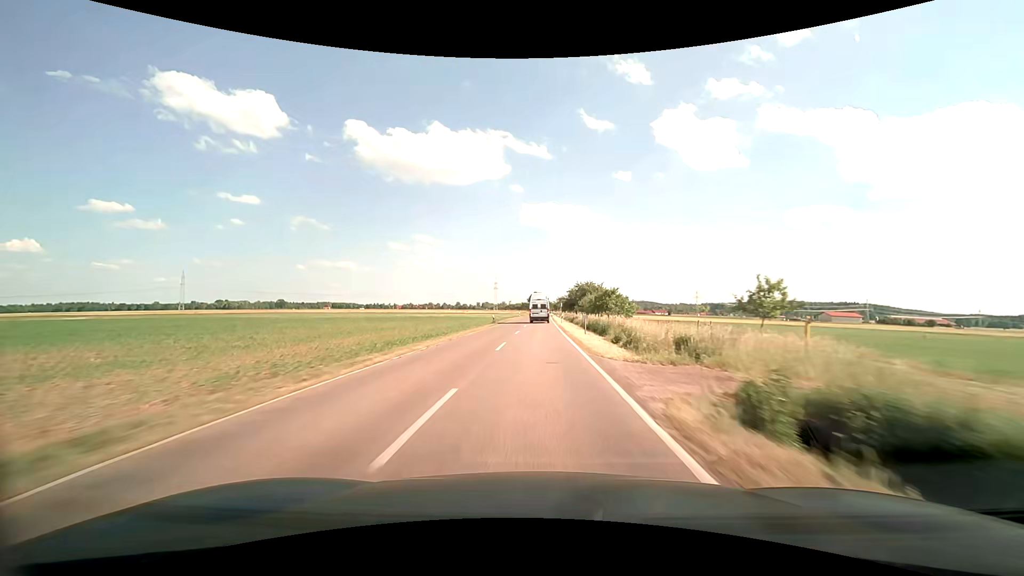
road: tertiary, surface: asphalt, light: Day
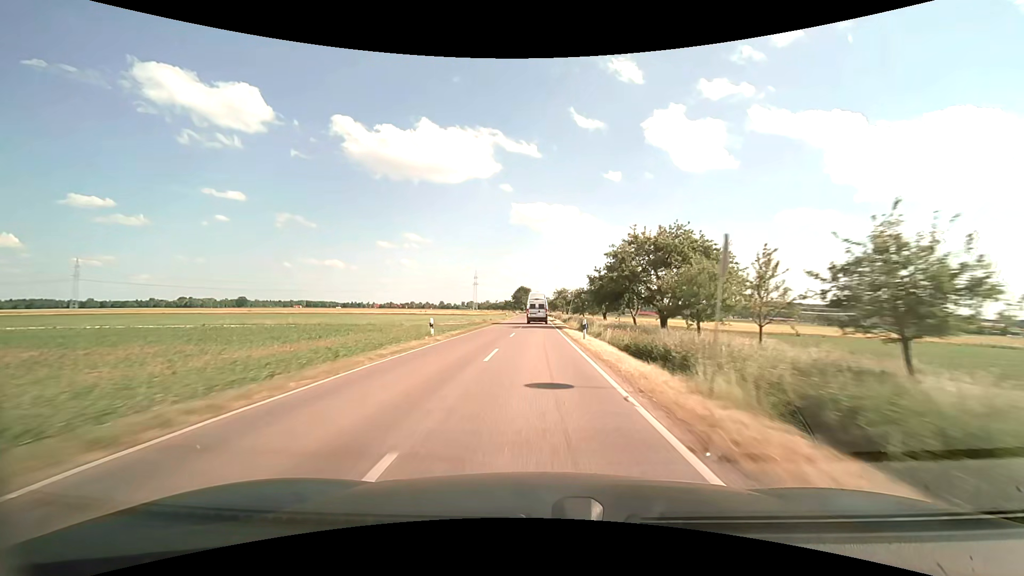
(+0.6, +77.7) m; +1°
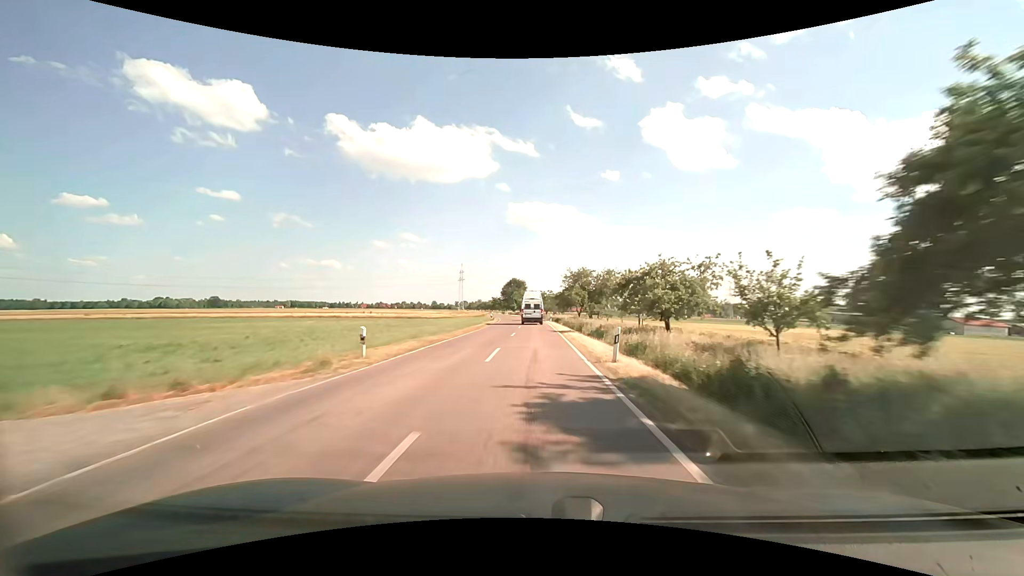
(+0.2, +61.1) m; 0°
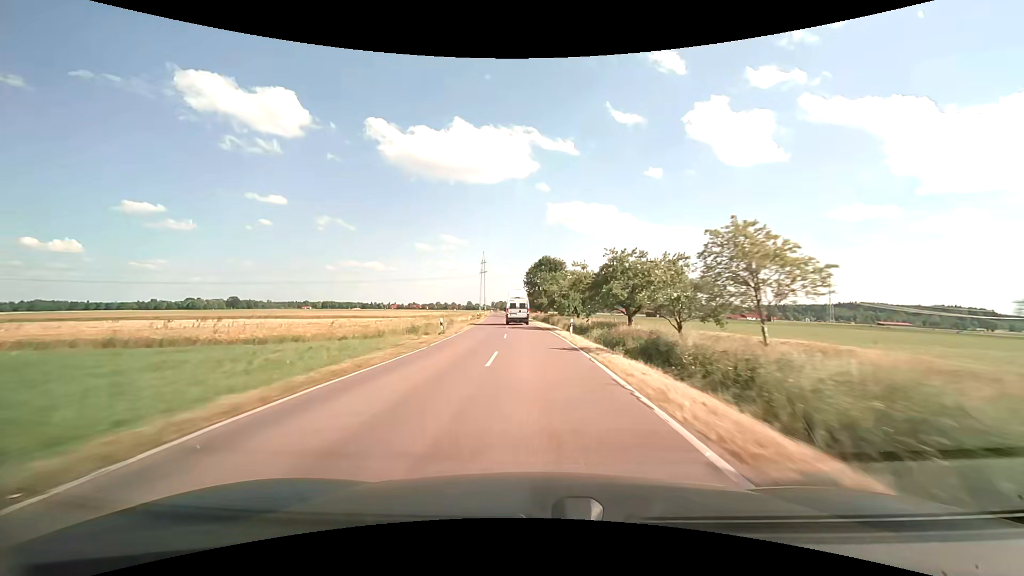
(-1.4, +75.8) m; -4°
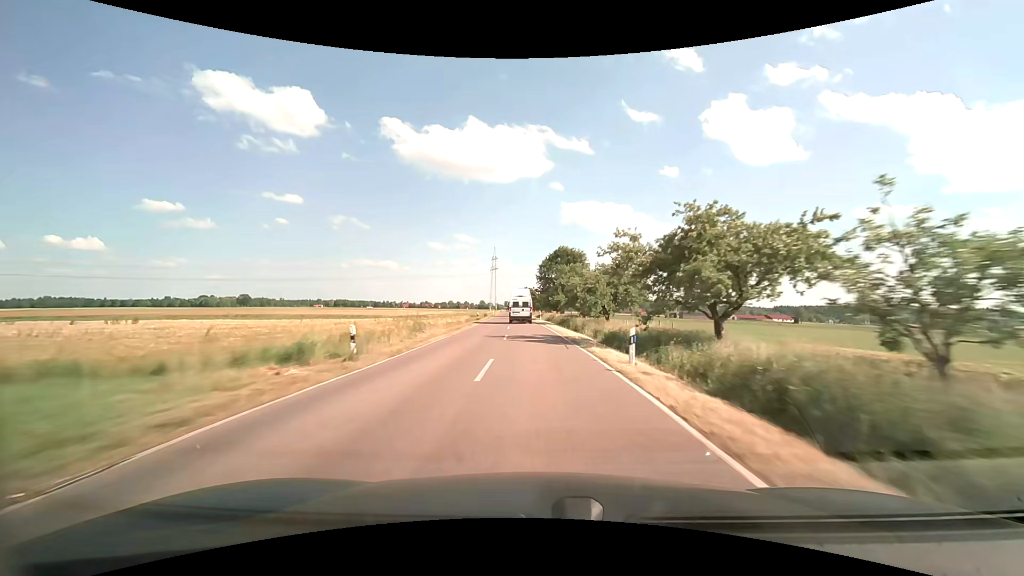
(-0.2, +15.3) m; -1°
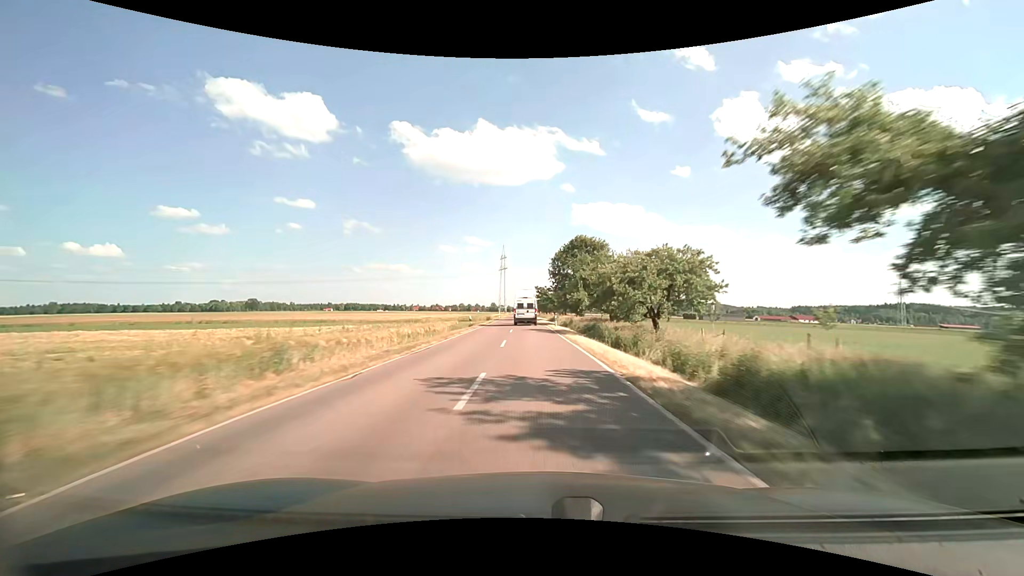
(-0.2, +15.2) m; -1°
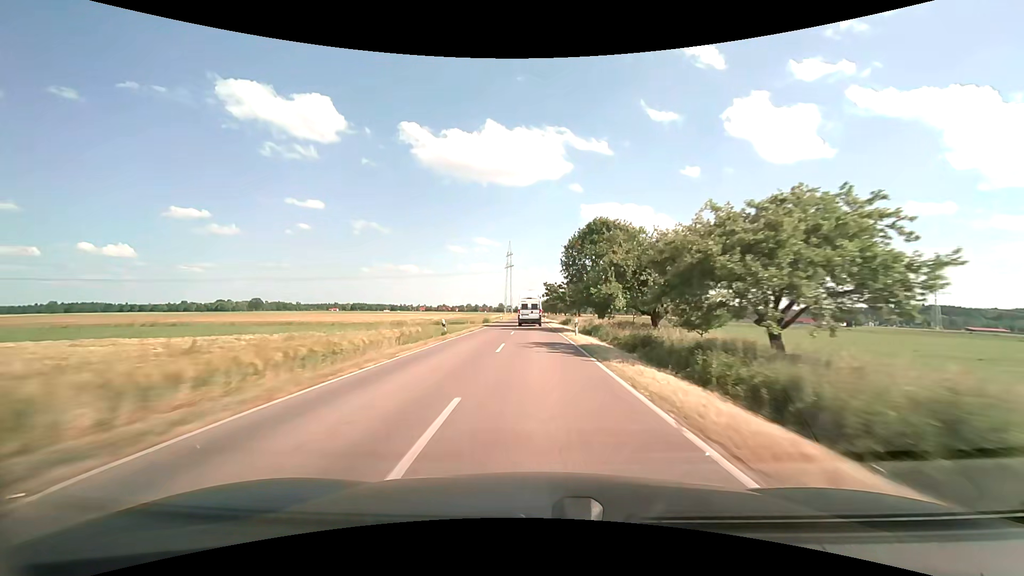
(-0.2, +15.1) m; -1°
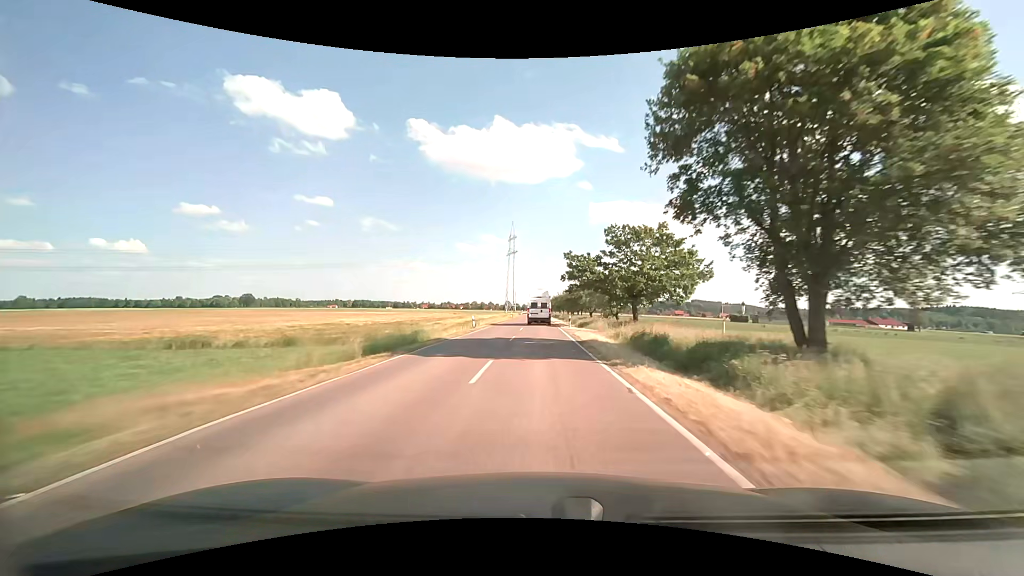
(-0.4, +44.0) m; -1°
(0, +10) (0, +20) (0, +30) (0, +40) (0, +50) (0, +60) (0, +70) (0, +80) (0, +90) (0, +100) m
